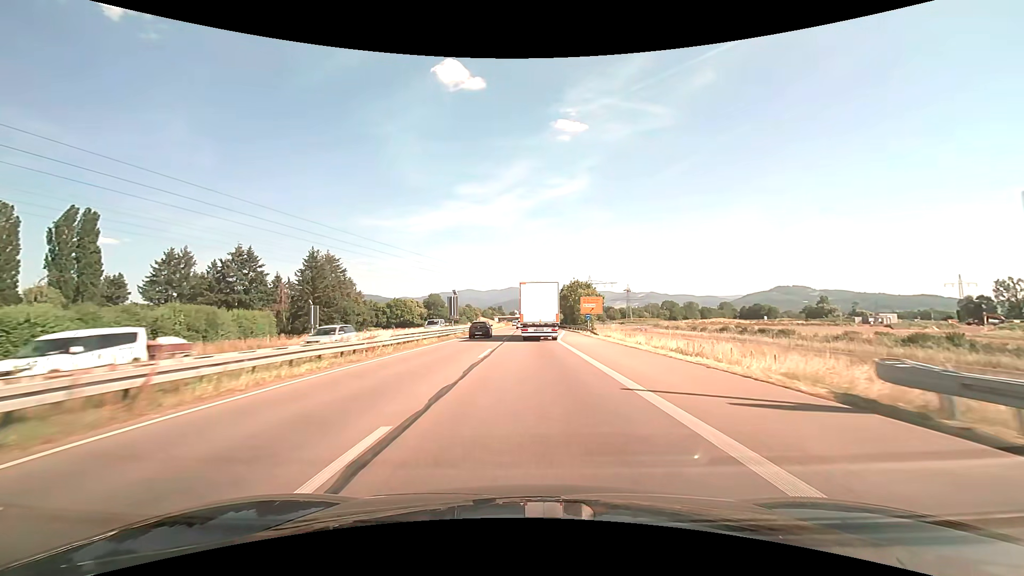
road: trunk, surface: asphalt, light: Day
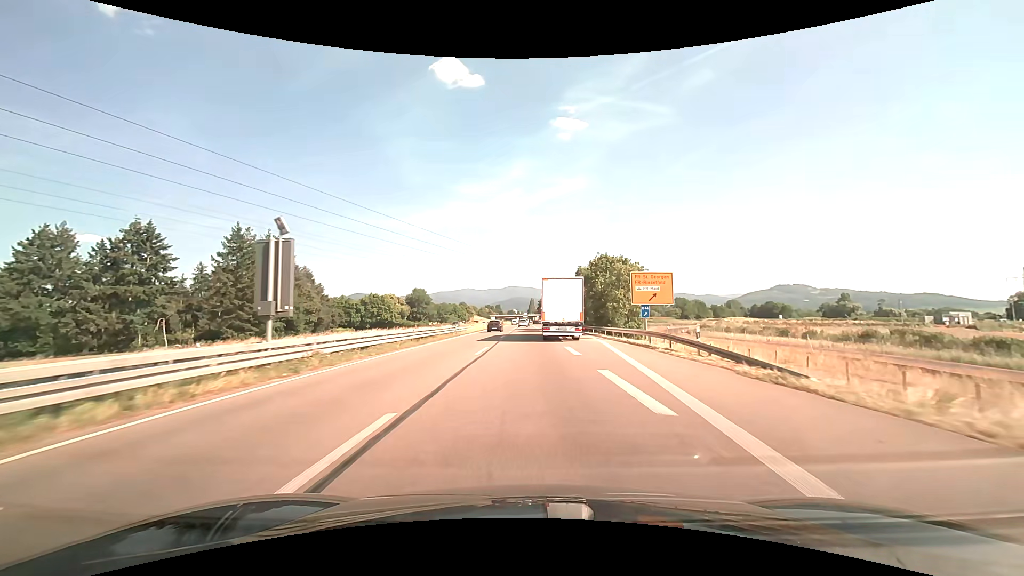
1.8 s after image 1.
(0.0, +35.3) m; 0°
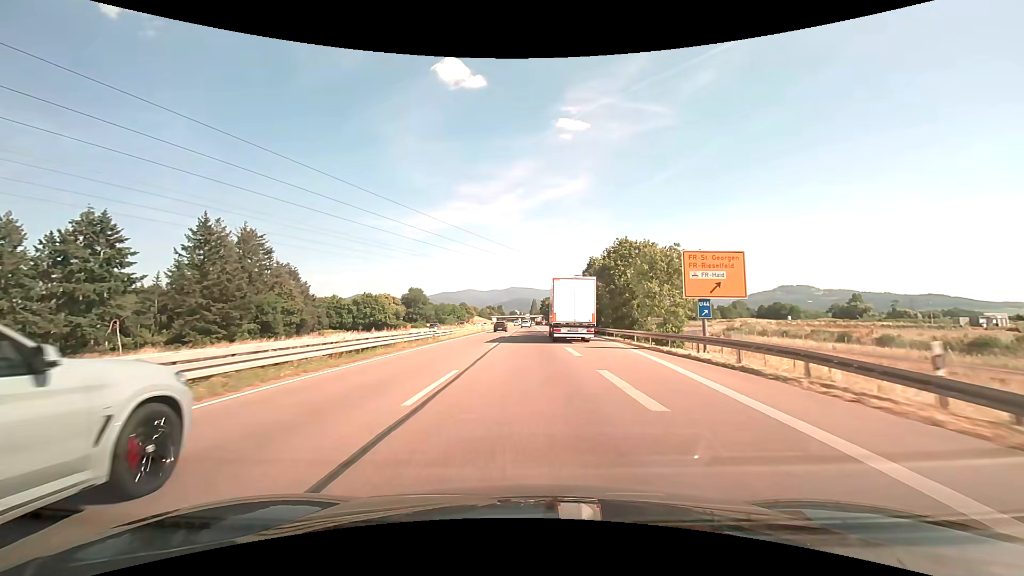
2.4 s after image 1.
(0.0, +11.6) m; 0°
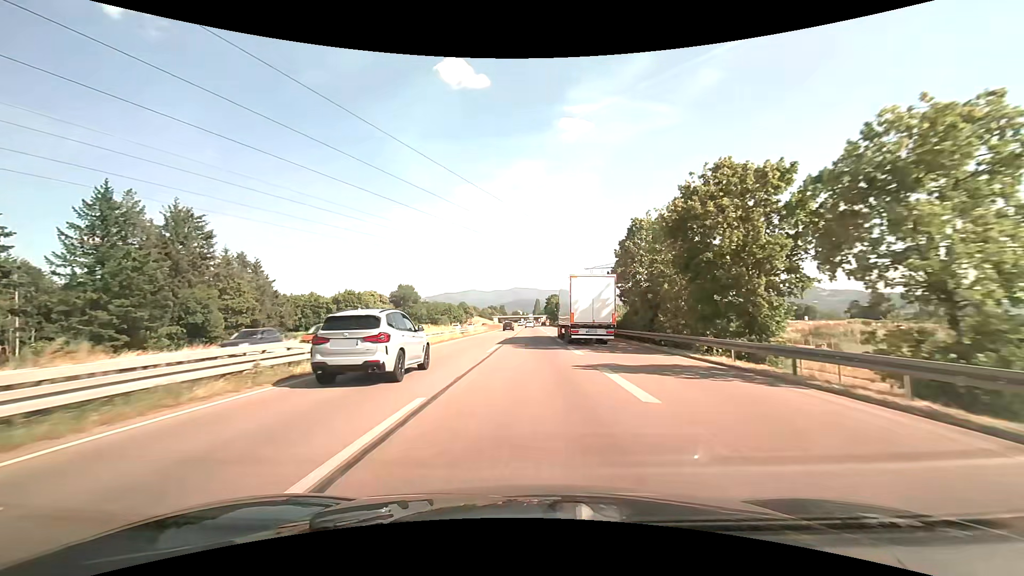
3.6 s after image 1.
(-0.1, +23.0) m; 0°
